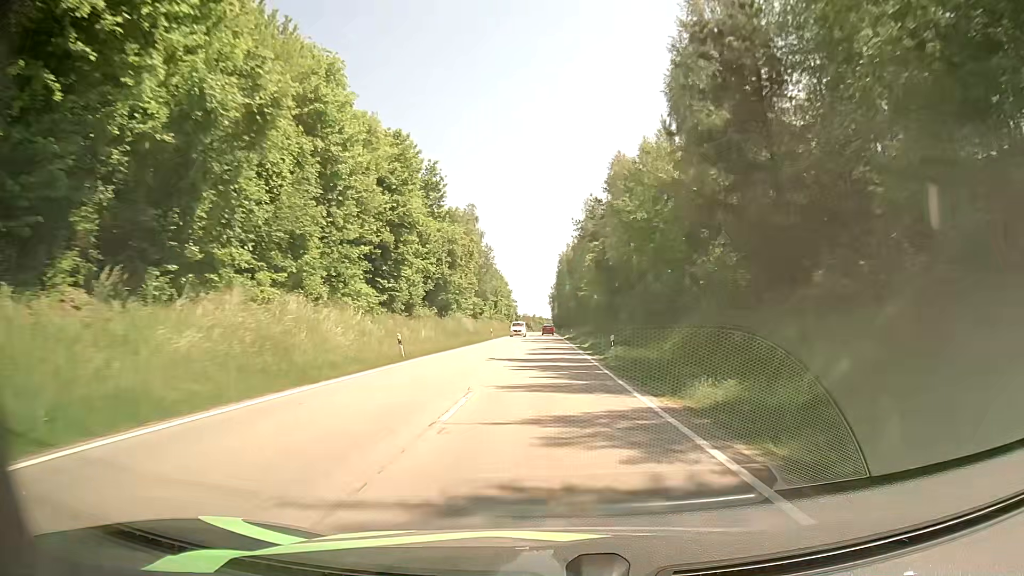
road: secondary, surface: asphalt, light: Day
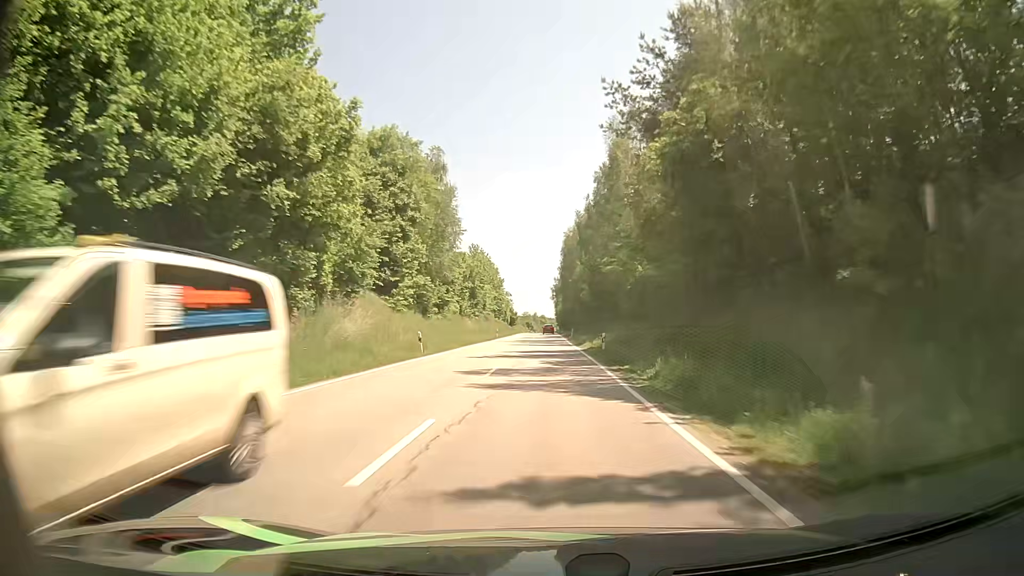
(+0.2, +40.4) m; +1°
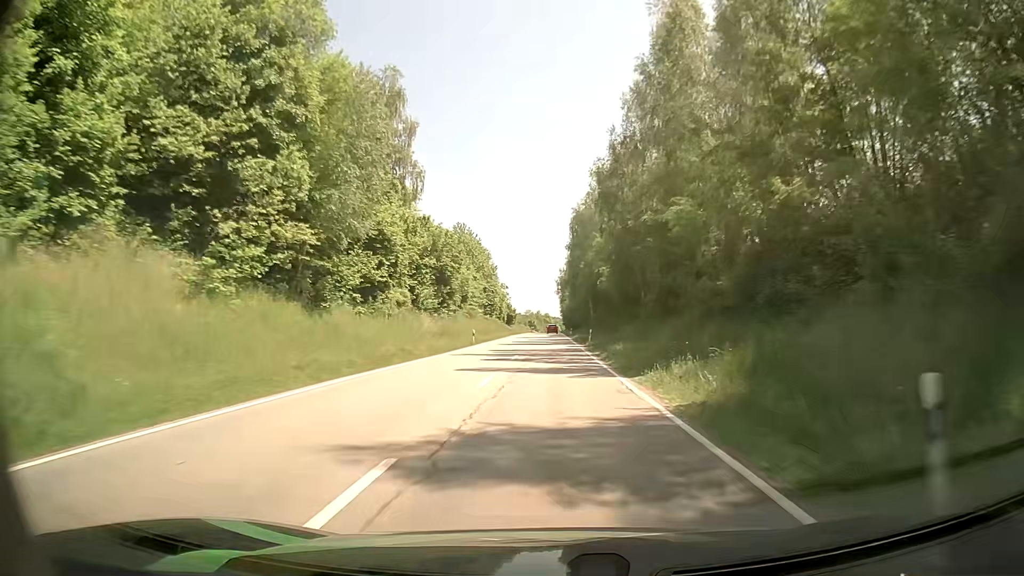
(-0.5, +27.4) m; -1°
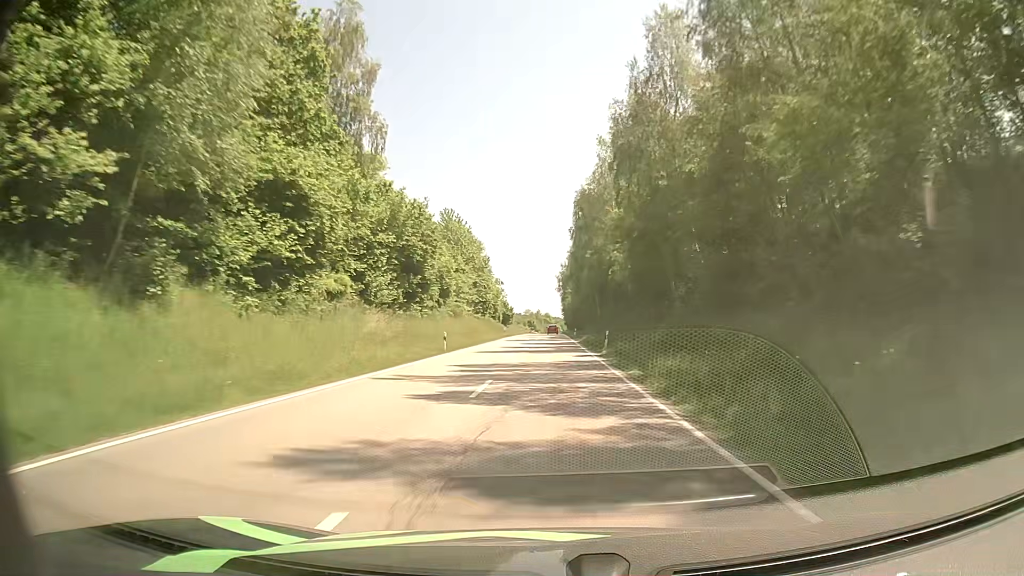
(0.0, +13.8) m; -1°
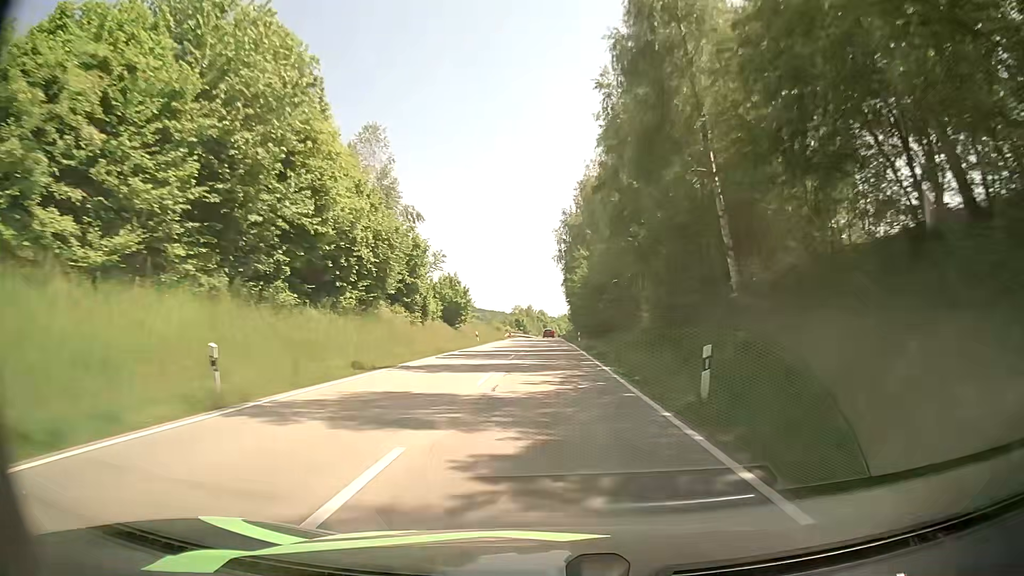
(+0.6, +70.2) m; 0°
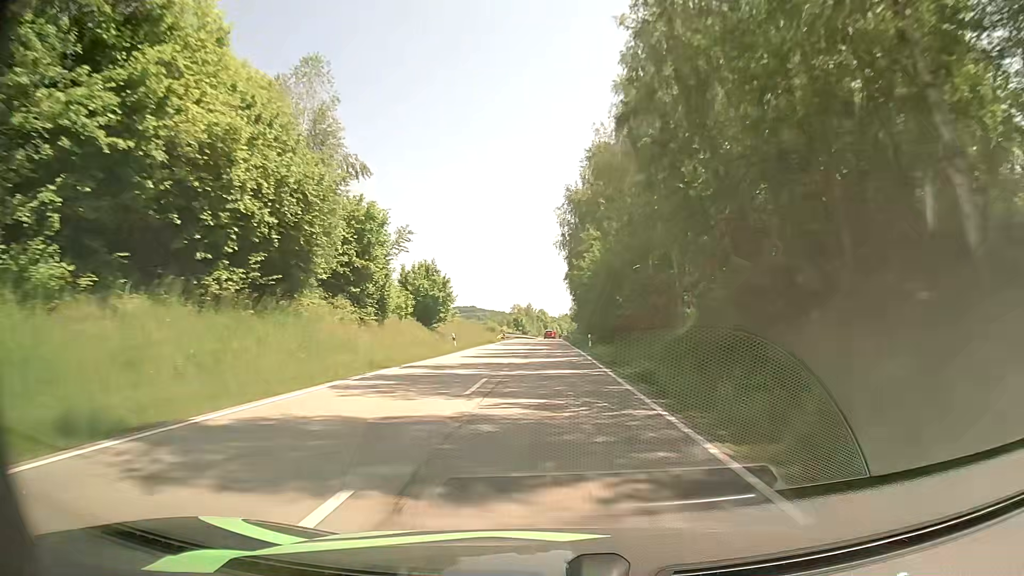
(0.0, +14.1) m; 0°
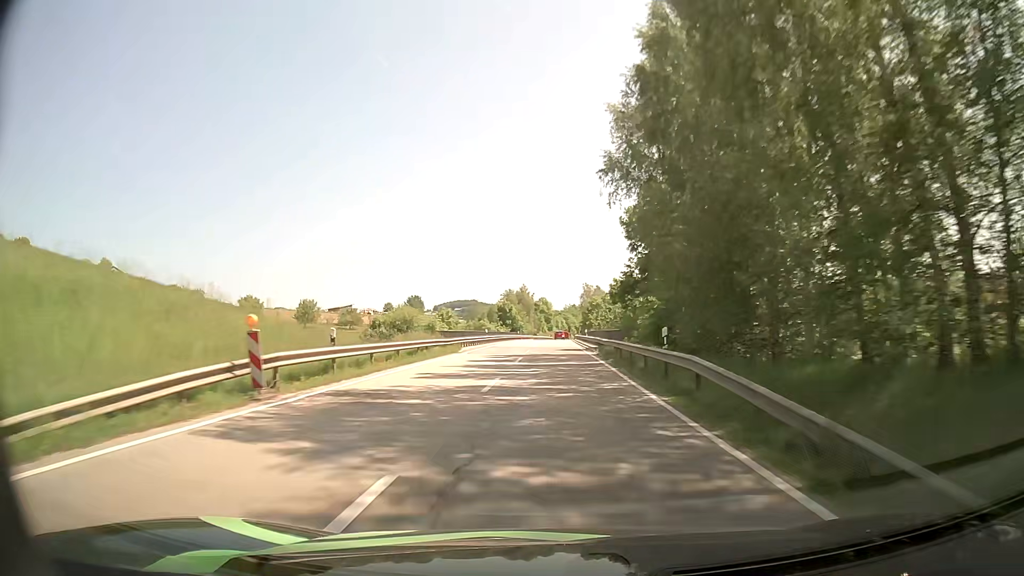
(+0.2, +71.5) m; 0°
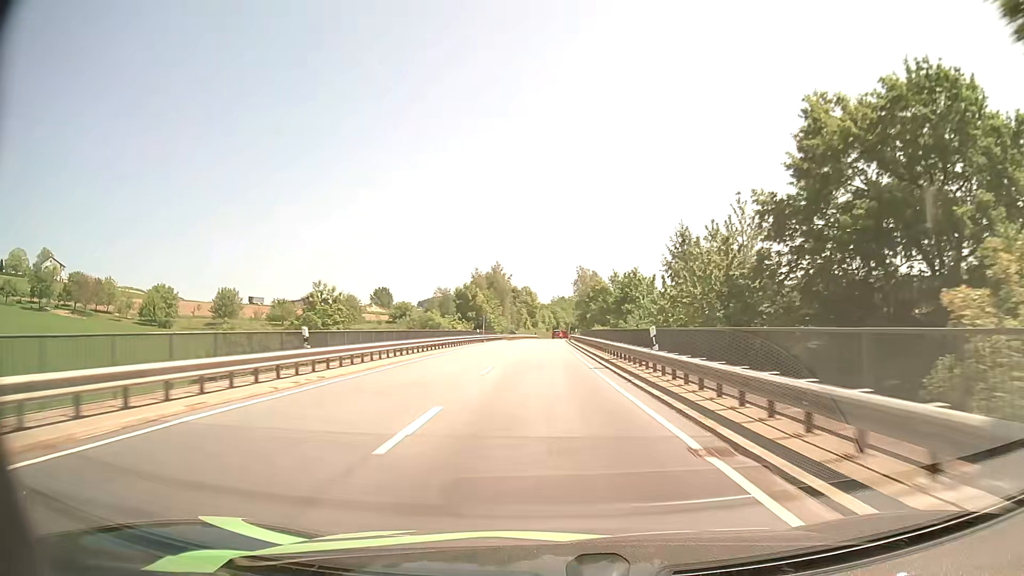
(+0.3, +43.6) m; +1°
(0, +10) (0, +20) (0, +30) (0, +40) (0, +50) (0, +60) (0, +70) (0, +80) (0, +90) (0, +100) m
